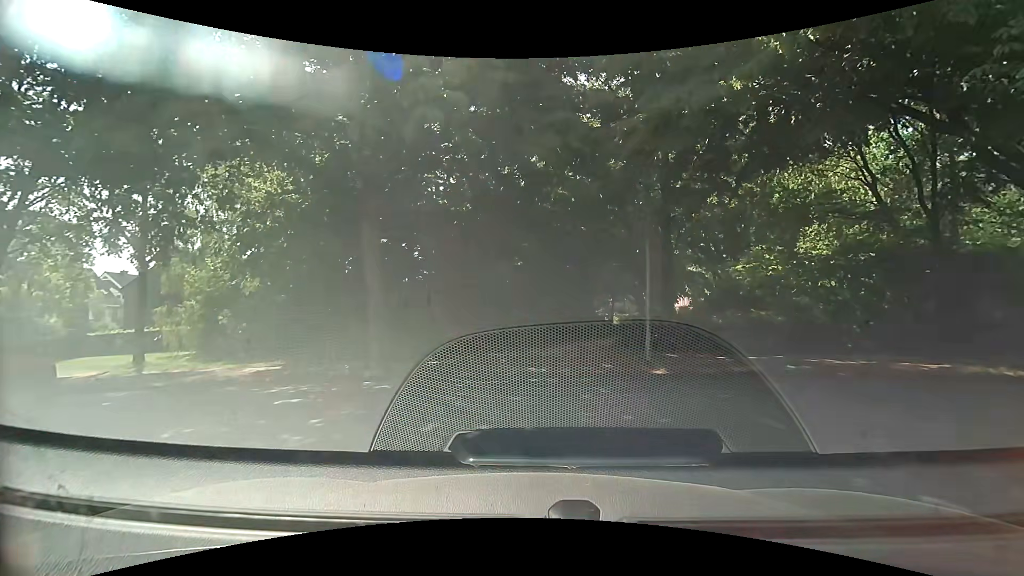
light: Day
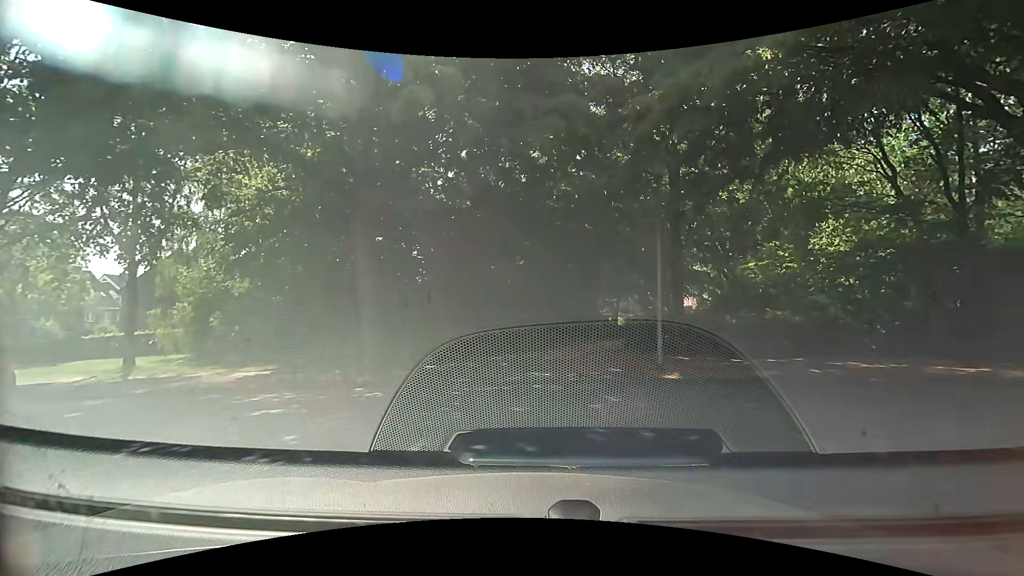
(0.0, +0.8) m; -1°
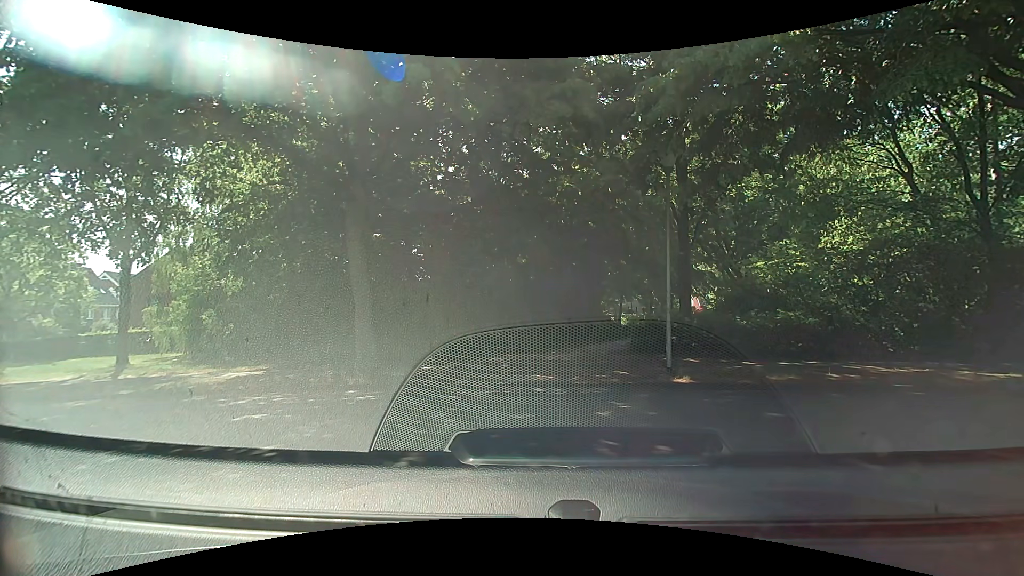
(0.0, +0.6) m; 0°
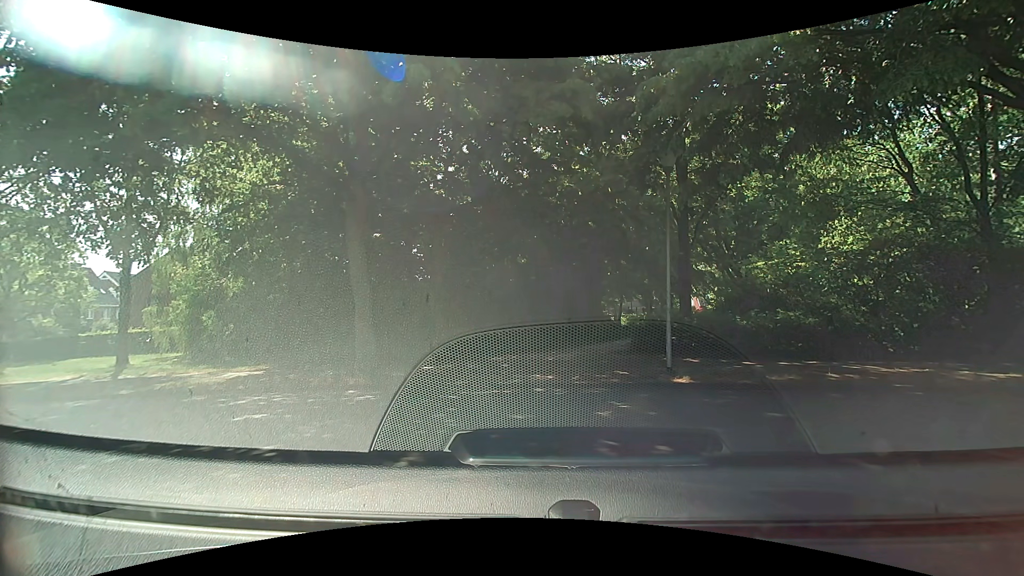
(0.0, 0.0) m; 0°
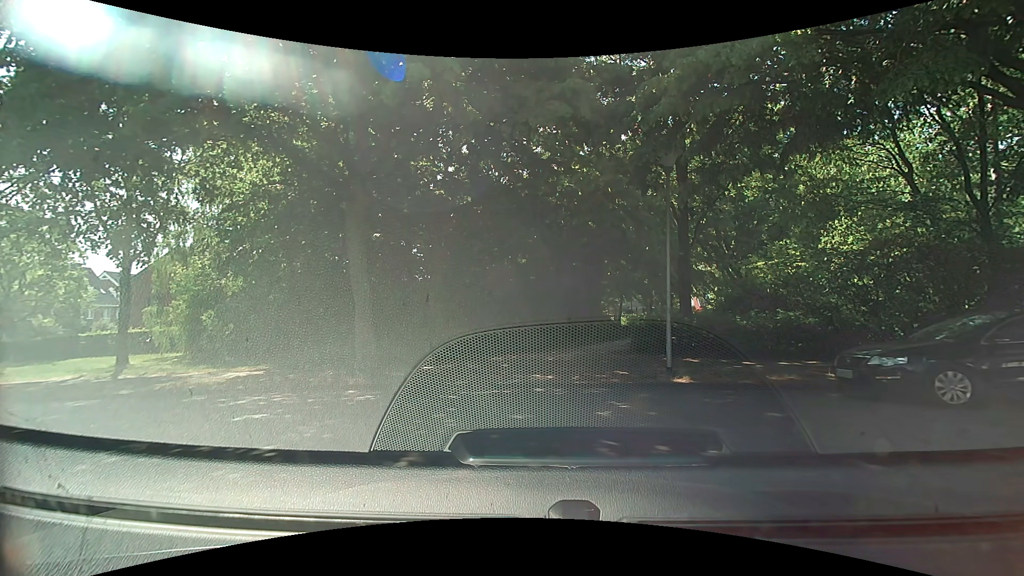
(0.0, 0.0) m; 0°
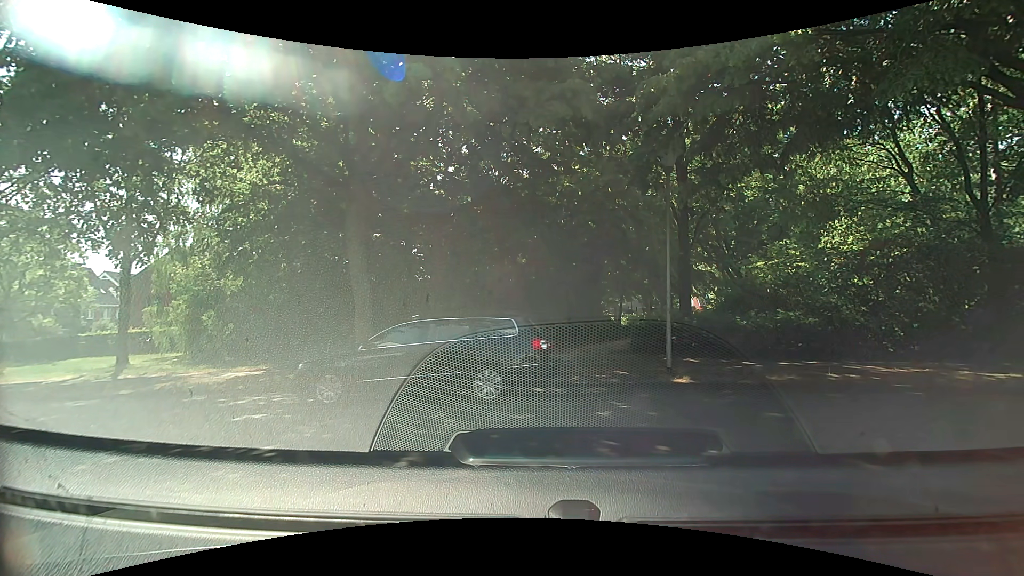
(0.0, 0.0) m; 0°
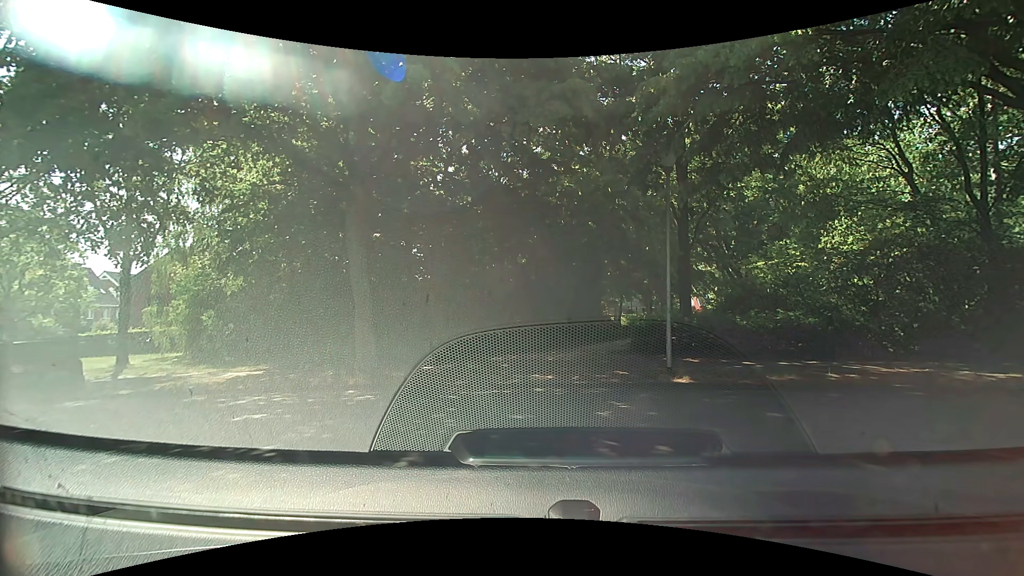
(0.0, 0.0) m; 0°
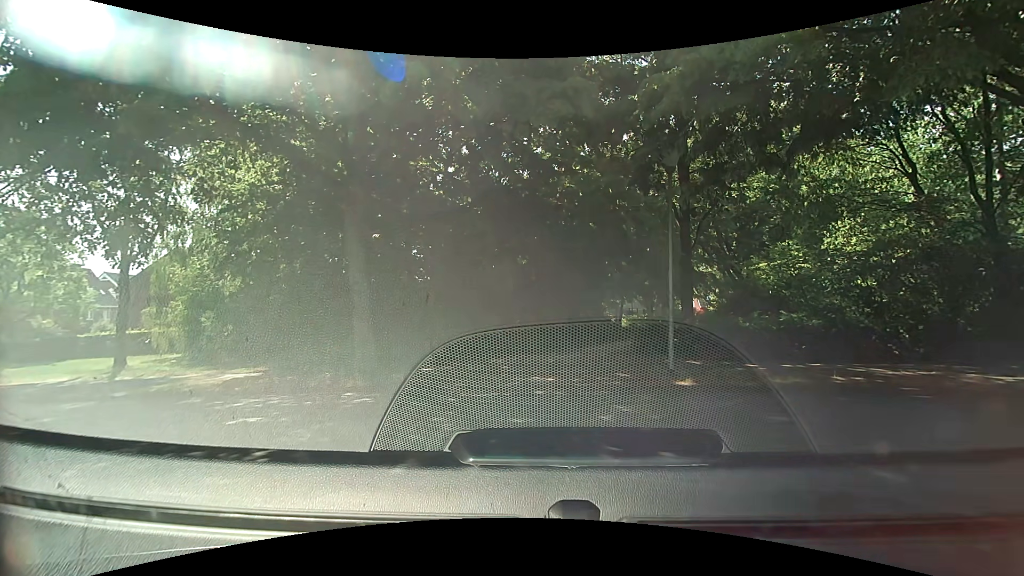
(0.0, +0.1) m; 0°
